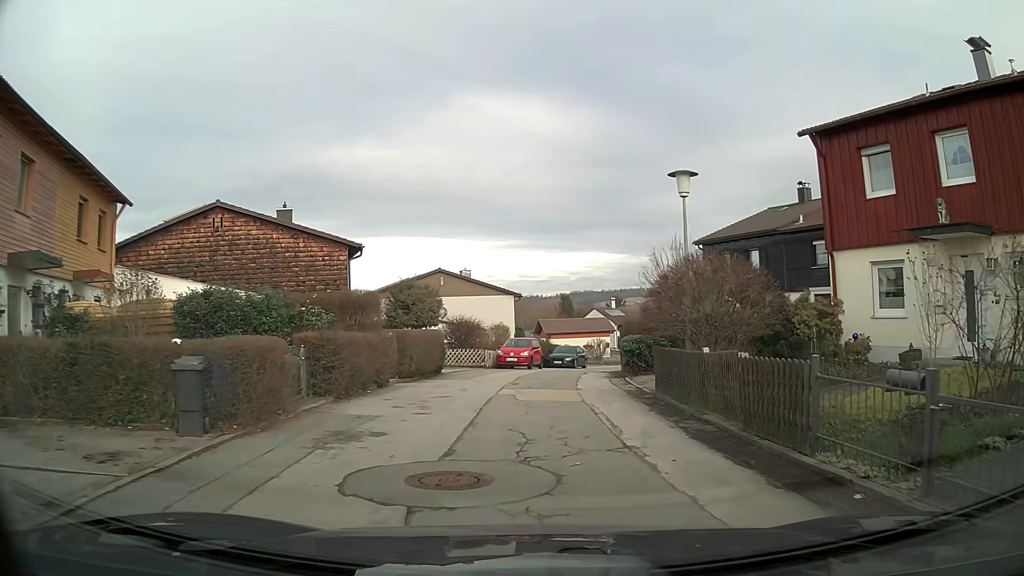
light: Day
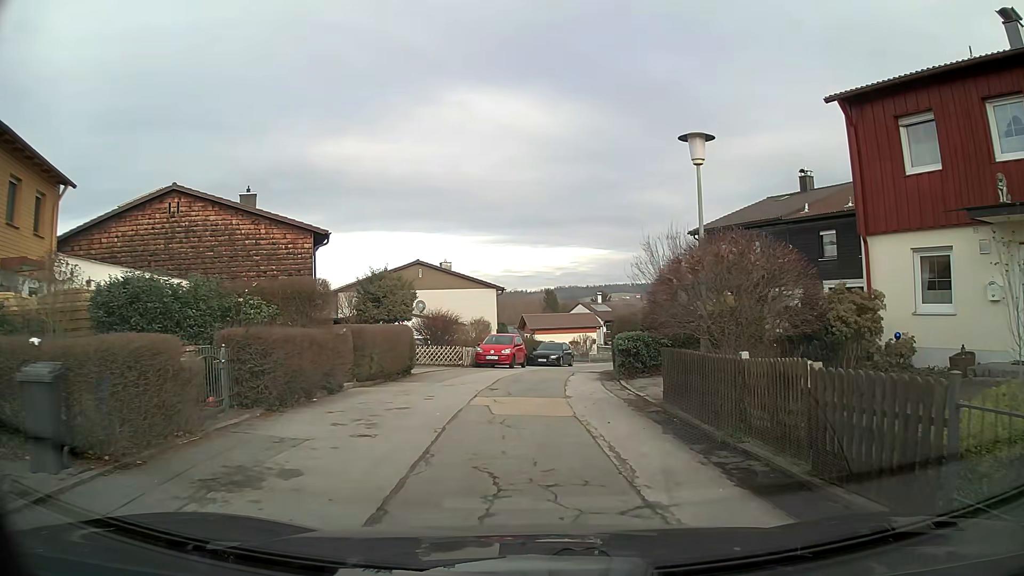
(0.0, +2.6) m; +1°
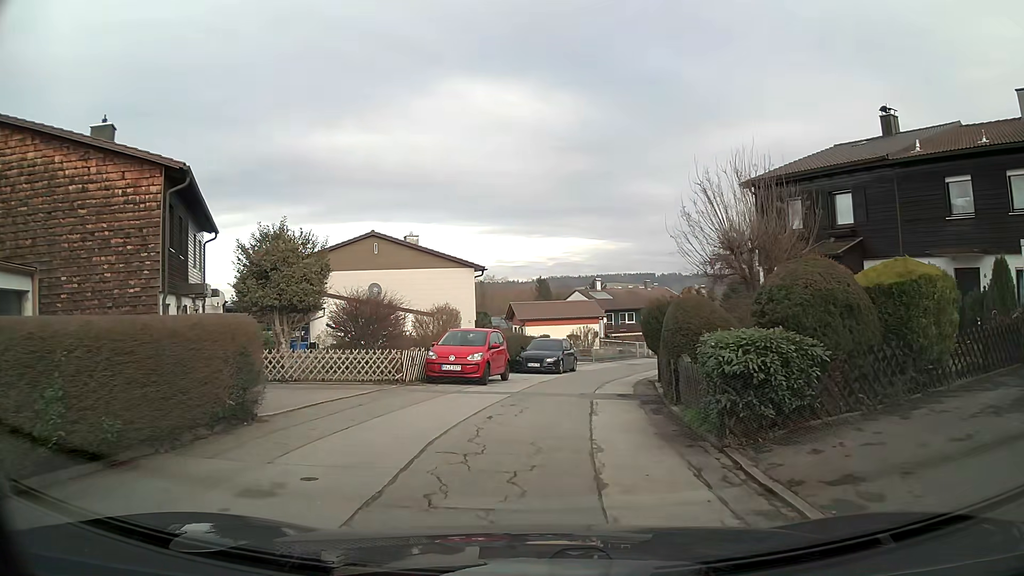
(+0.1, +10.9) m; 0°
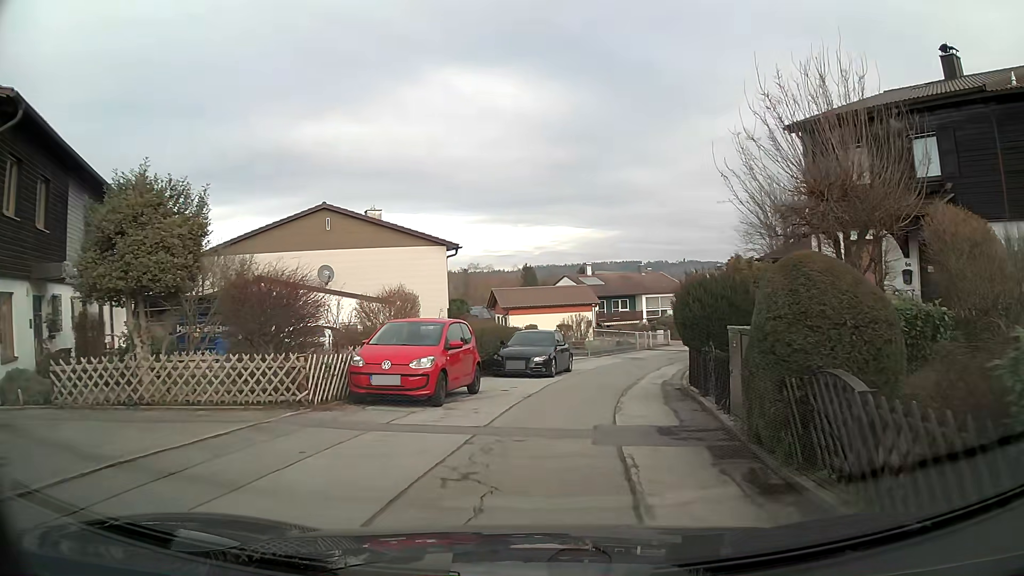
(+0.1, +6.2) m; +2°
(+1, +10) (+2, +20) (+5, +30) (+8, +39) (+13, +48) (+18, +56) (+24, +64) (+31, +72) (+39, +78) (+47, +84) m
